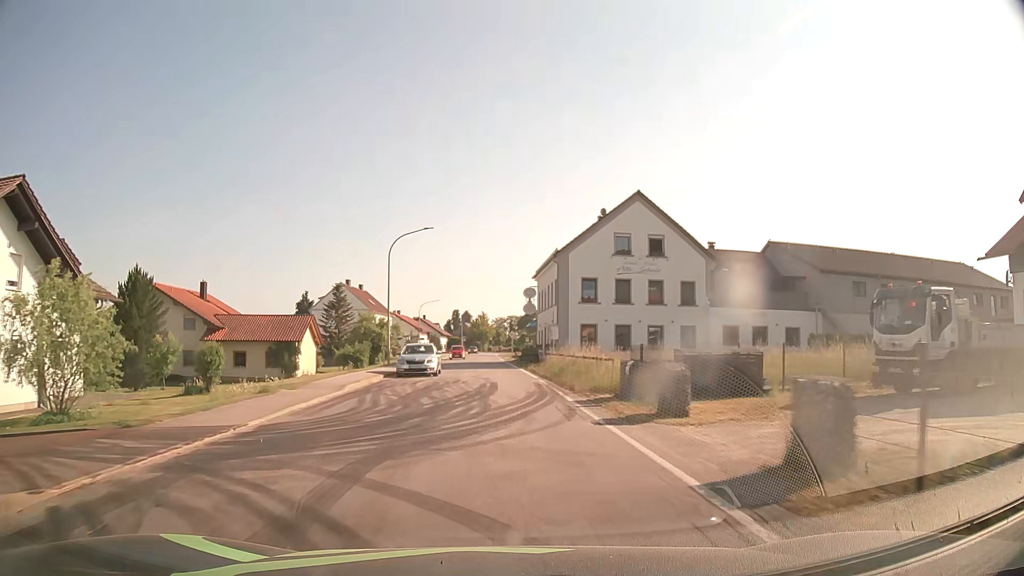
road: secondary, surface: asphalt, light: Day
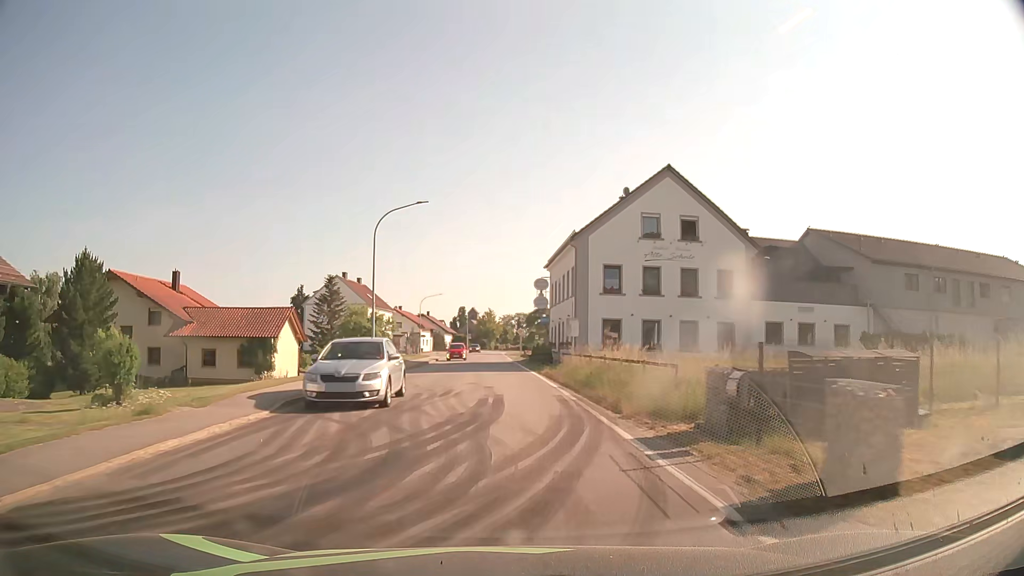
(-0.1, +6.9) m; -1°
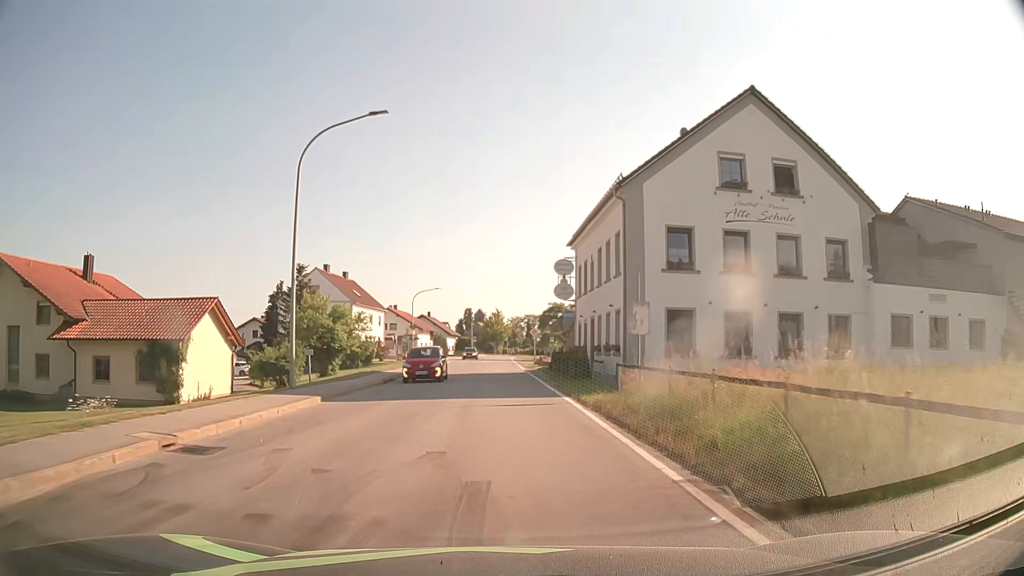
(0.0, +14.0) m; -1°
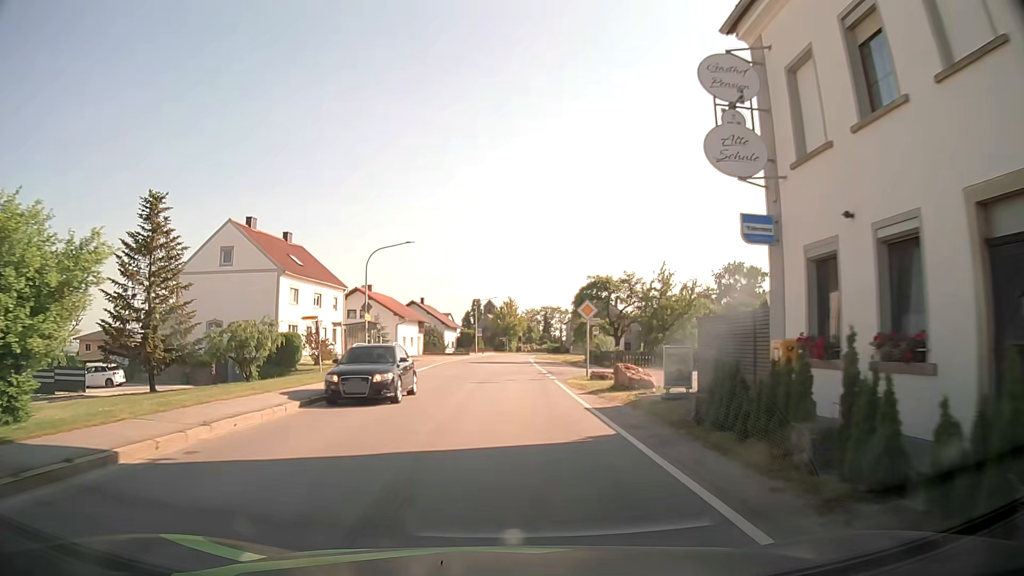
(-0.3, +28.8) m; -1°
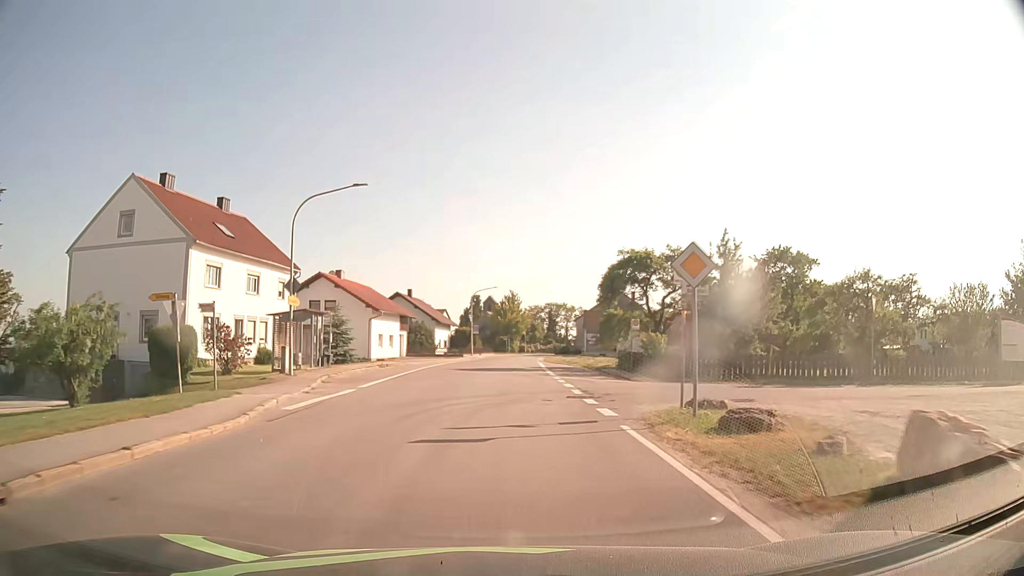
(+0.1, +14.9) m; 0°
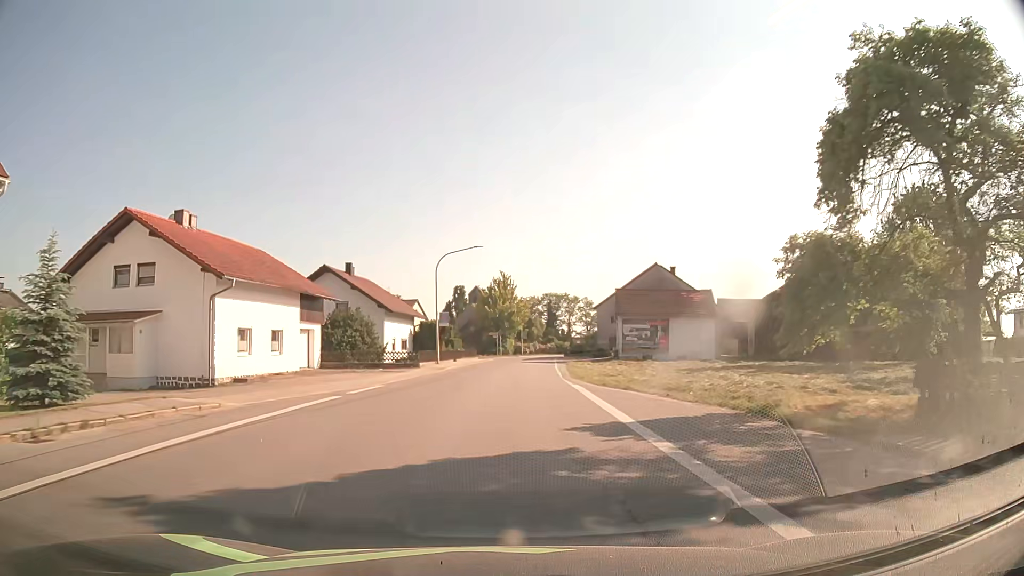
(+0.1, +30.1) m; +1°
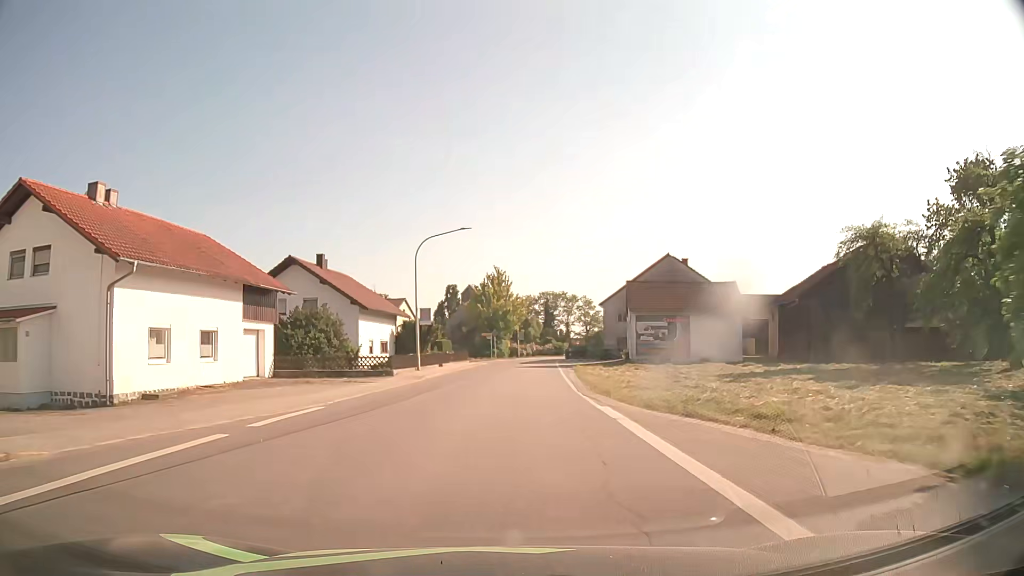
(0.0, +7.4) m; 0°
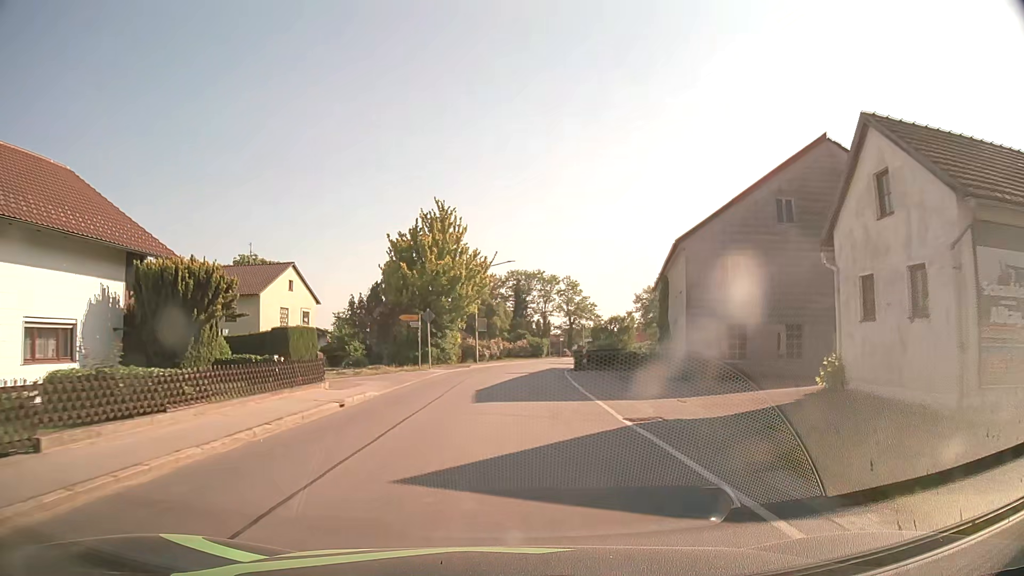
(+0.9, +36.6) m; +3°
(0, +10) (0, +20) (+1, +30) (+2, +40) (+4, +50) (+6, +60) (+8, +69) (+11, +79) (+14, +88) (+17, +98) m
